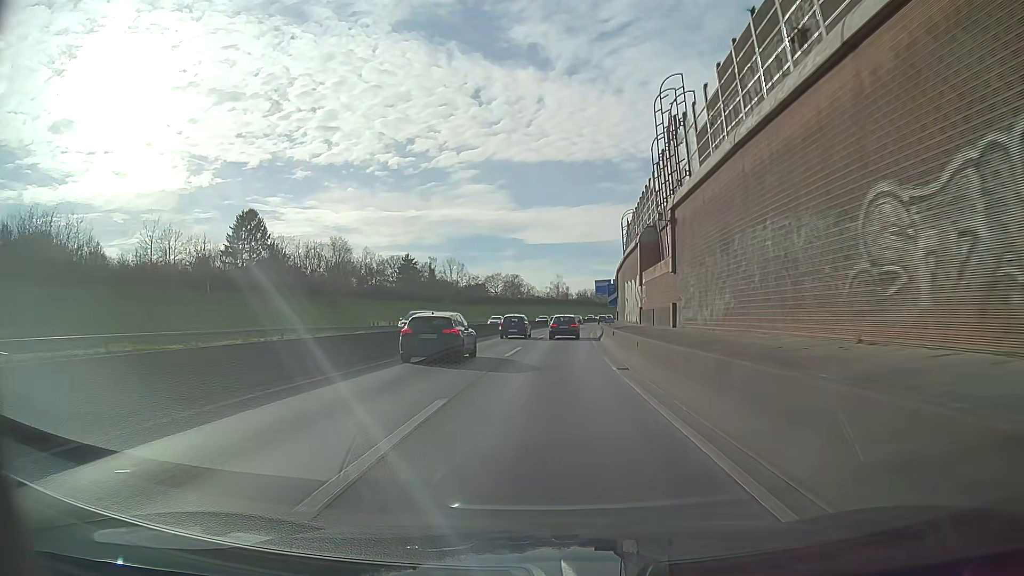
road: motorway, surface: asphalt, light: Day
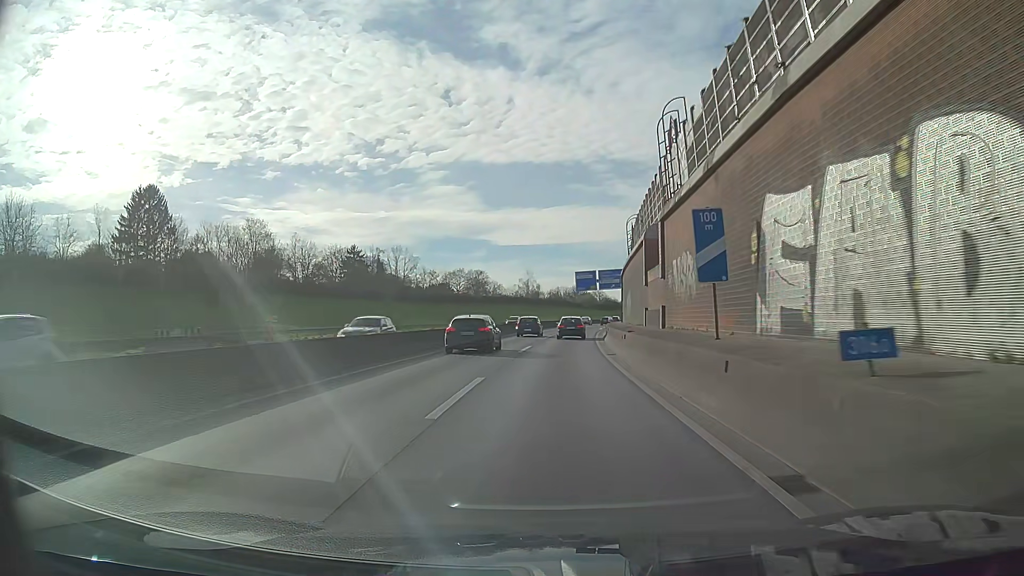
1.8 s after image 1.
(+0.7, +32.1) m; +2°
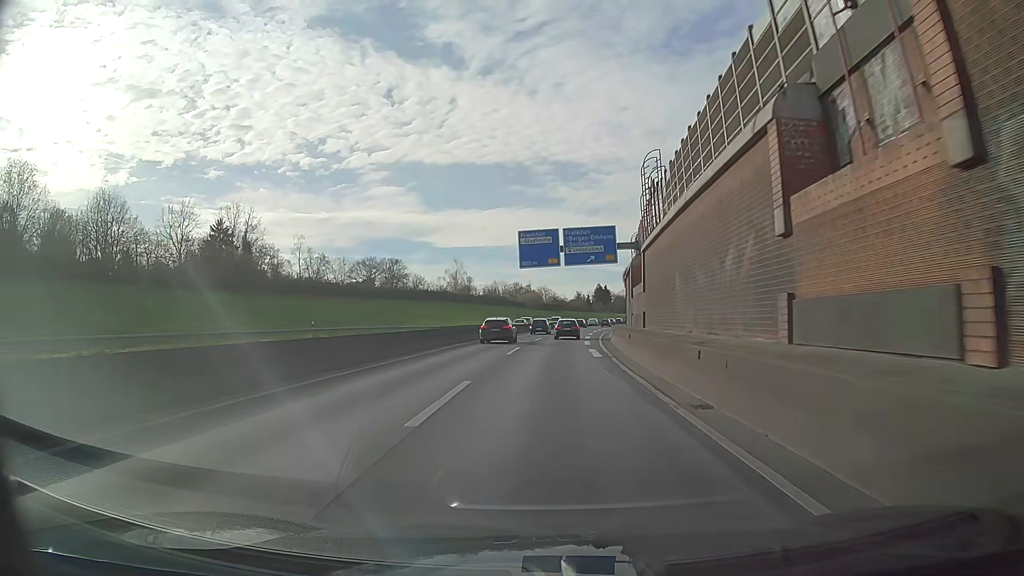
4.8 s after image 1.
(+2.4, +54.5) m; +5°
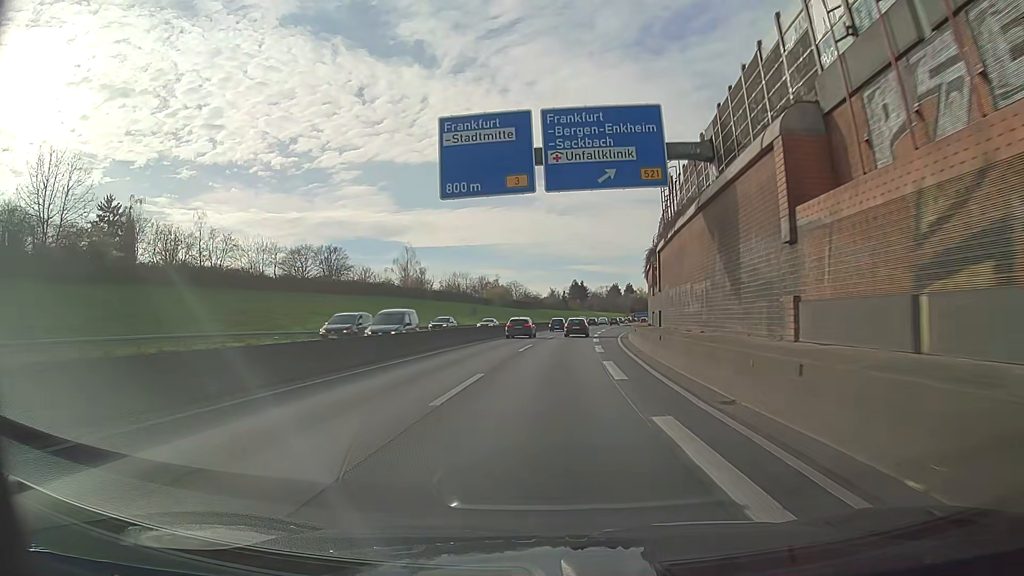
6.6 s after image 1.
(+0.7, +33.4) m; +2°
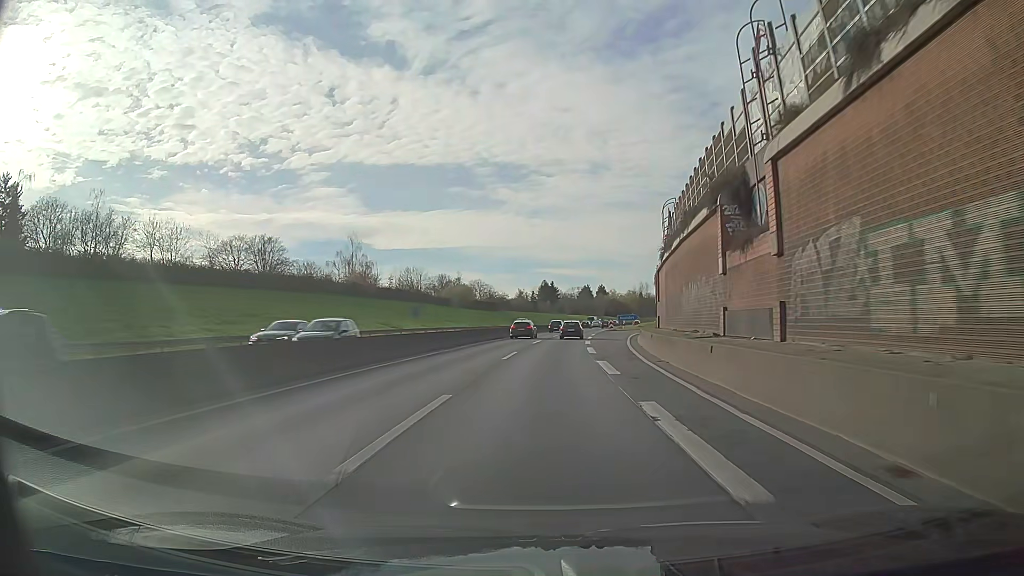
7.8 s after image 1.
(+0.4, +22.6) m; +3°
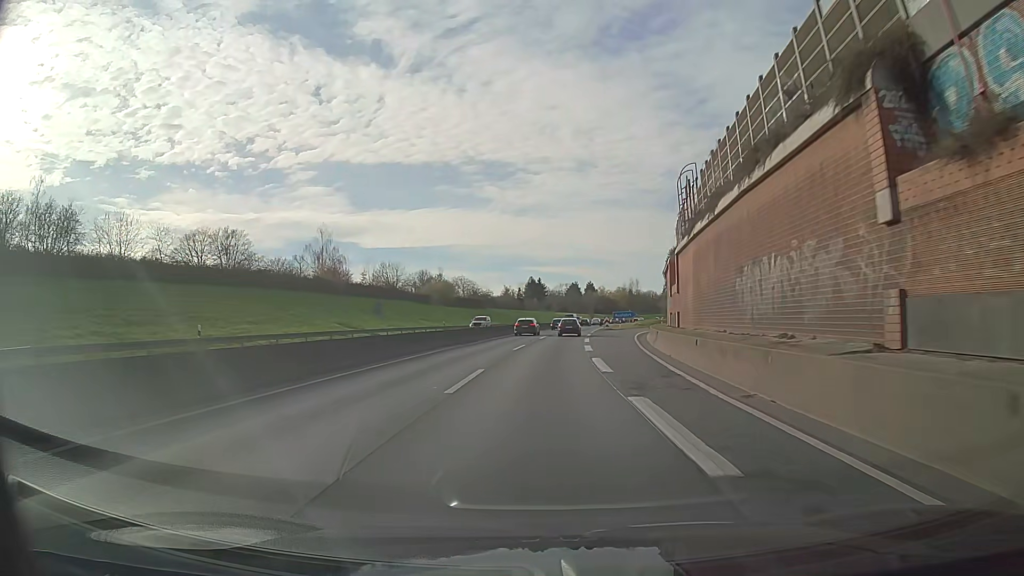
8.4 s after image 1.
(+0.1, +11.4) m; +1°
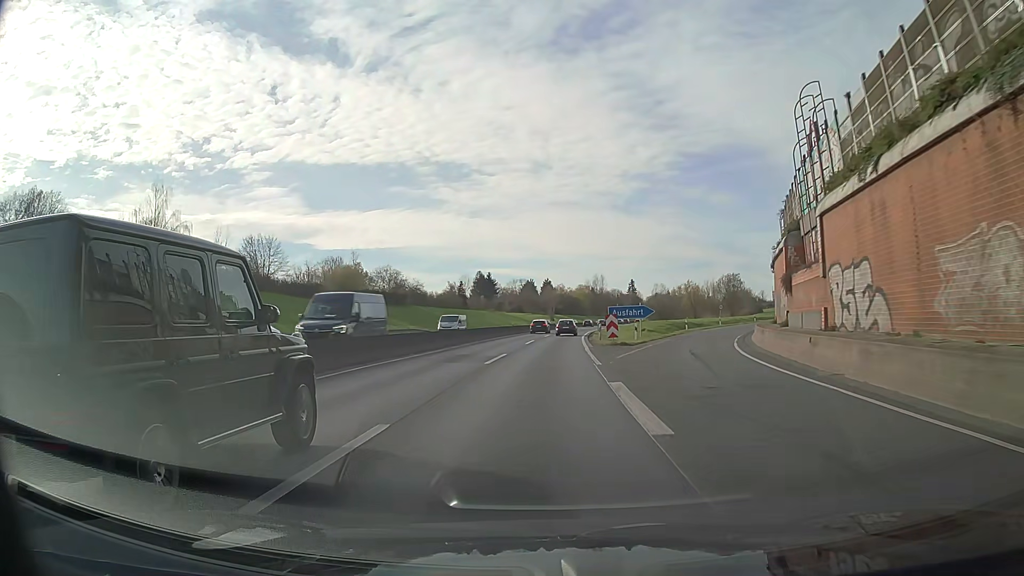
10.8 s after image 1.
(+1.4, +46.0) m; +4°
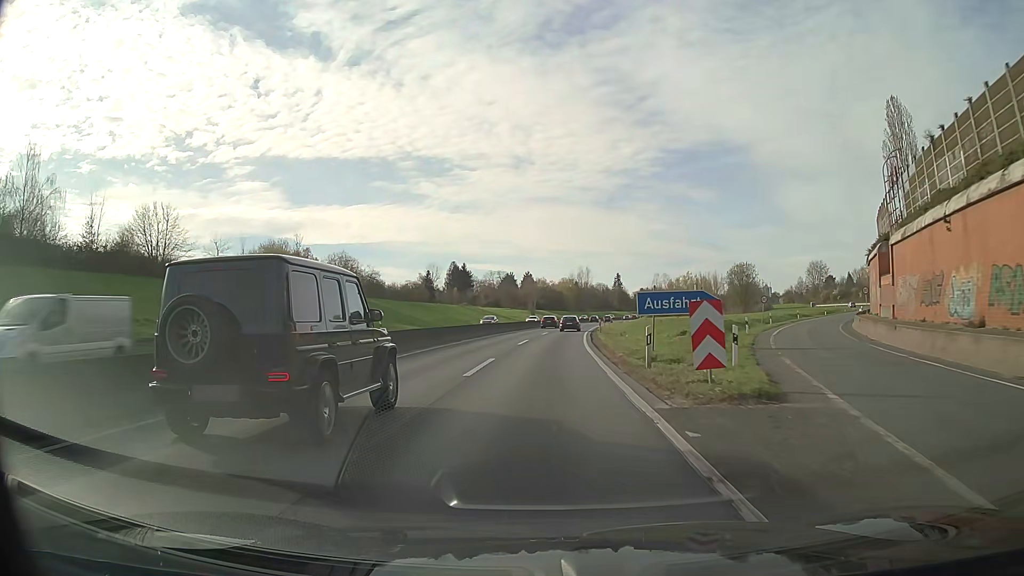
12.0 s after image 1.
(+0.3, +23.4) m; +1°
(0, +10) (0, +20) (+1, +30) (+1, +40) (+2, +50) (+3, +60) (+3, +70) (+4, +80) (+6, +90) (+7, +100) m
